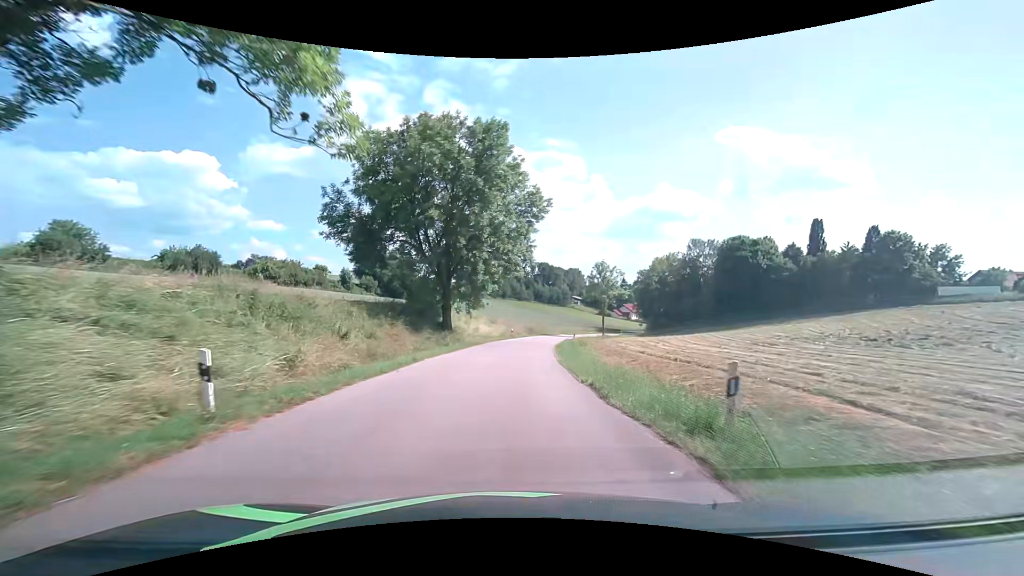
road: tertiary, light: Day
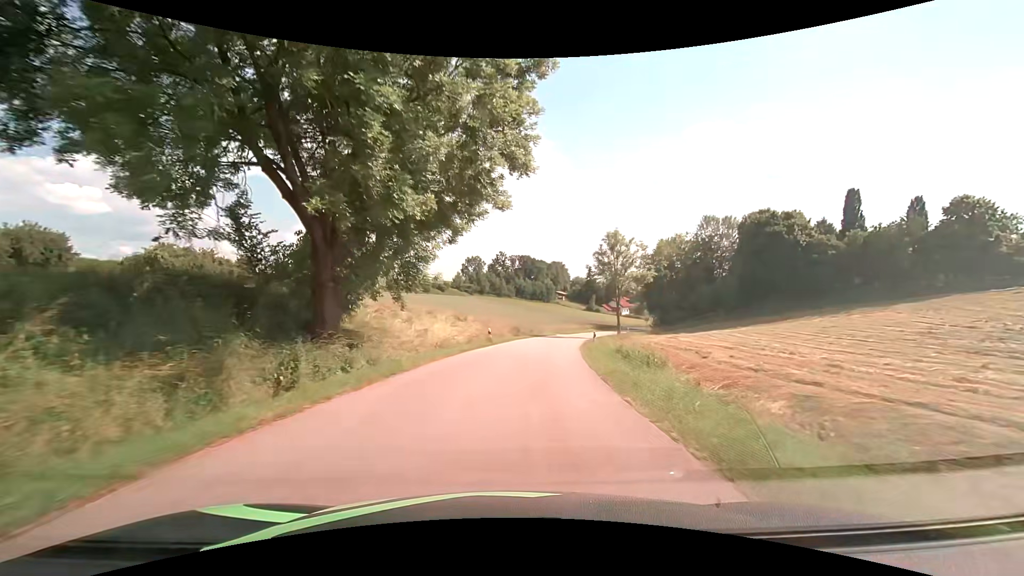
(+0.3, +23.0) m; +2°
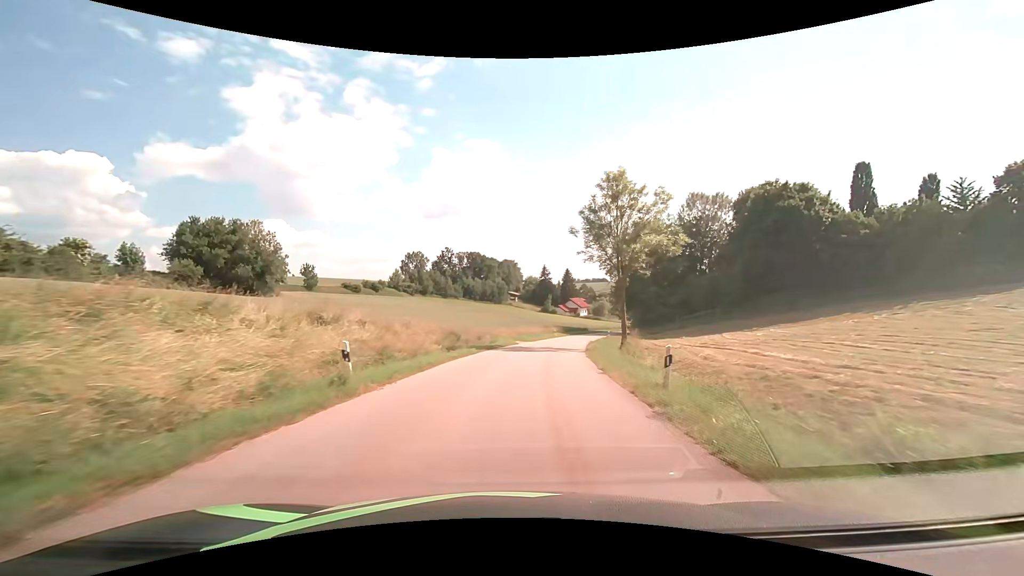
(+1.1, +22.9) m; +6°
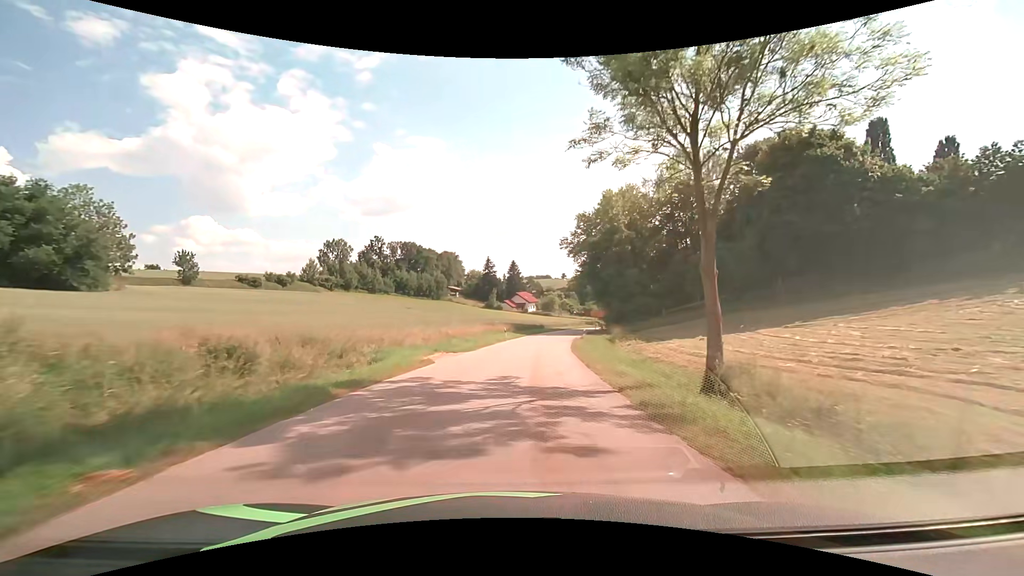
(+1.4, +22.0) m; +7°
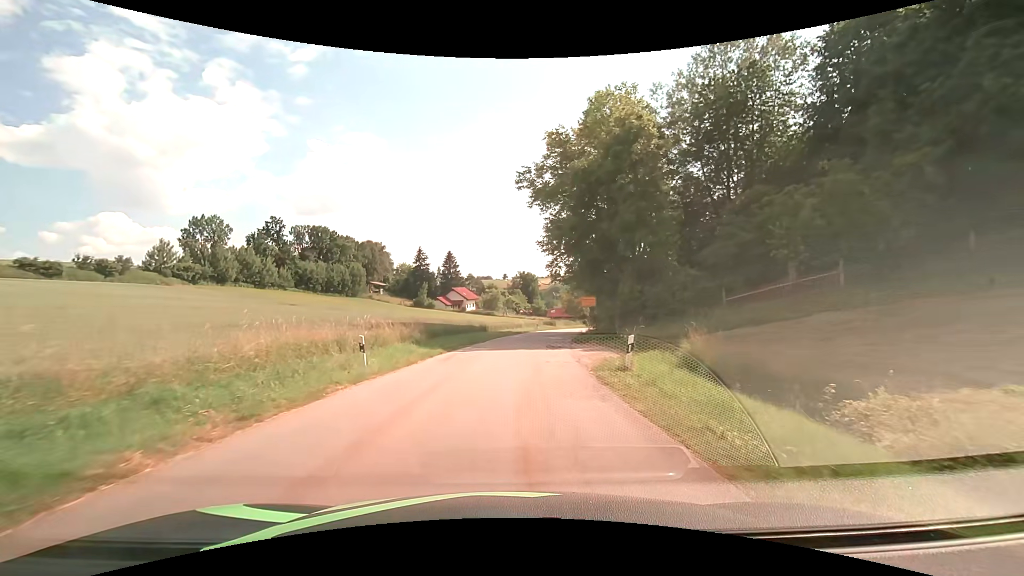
(+1.9, +31.6) m; +7°
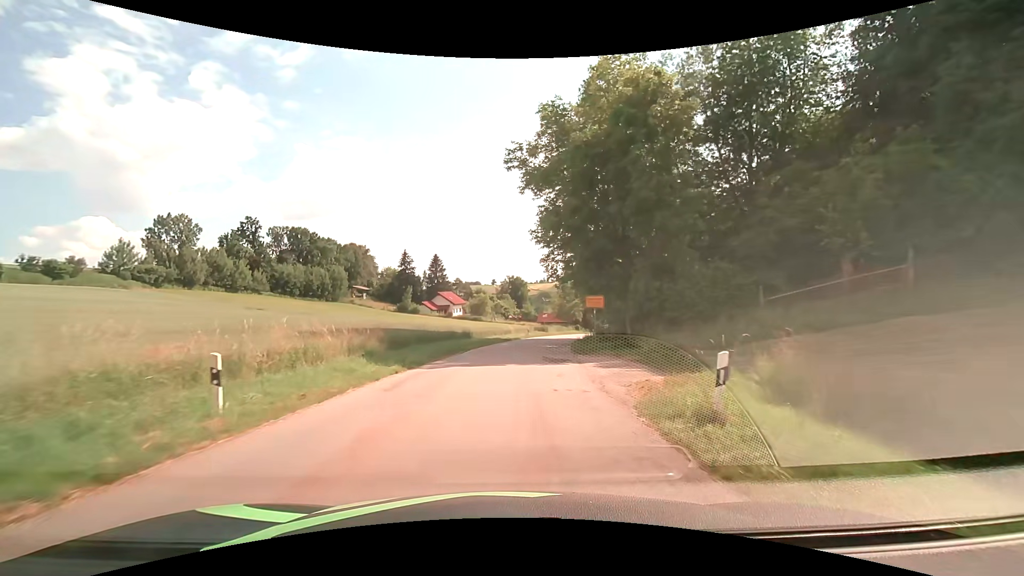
(0.0, +6.3) m; +1°
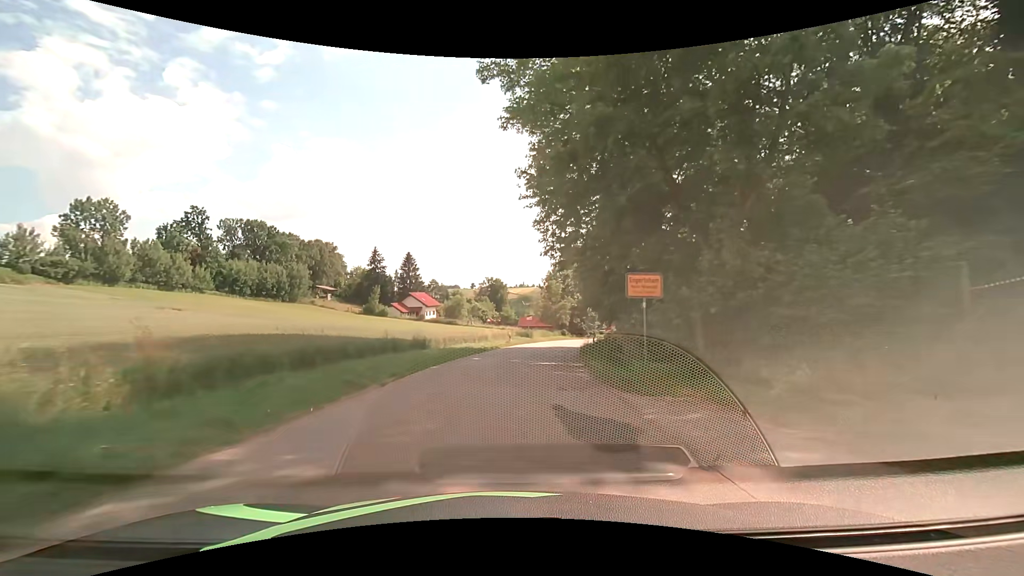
(+0.2, +12.7) m; +2°
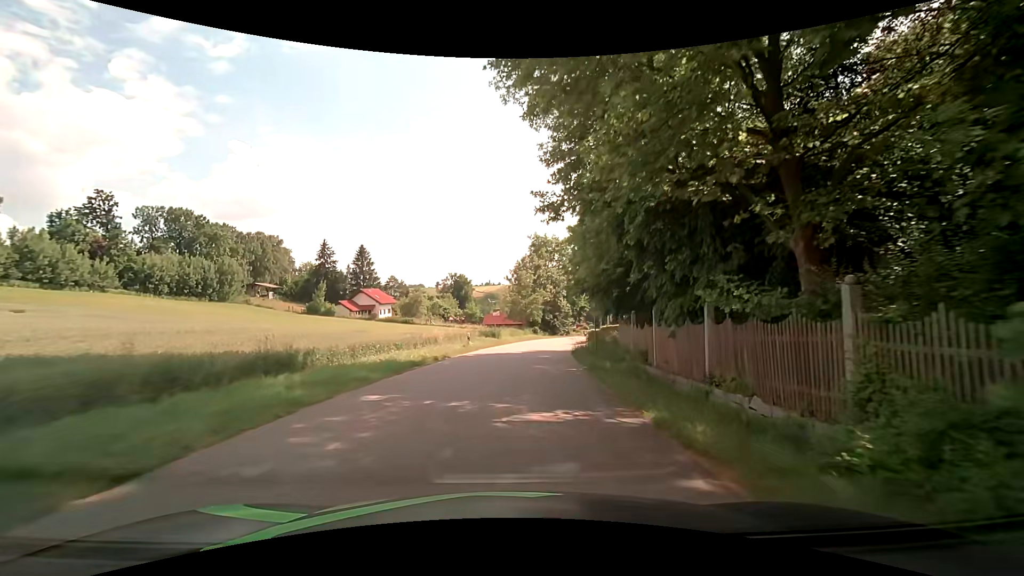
(+0.4, +13.0) m; +4°
